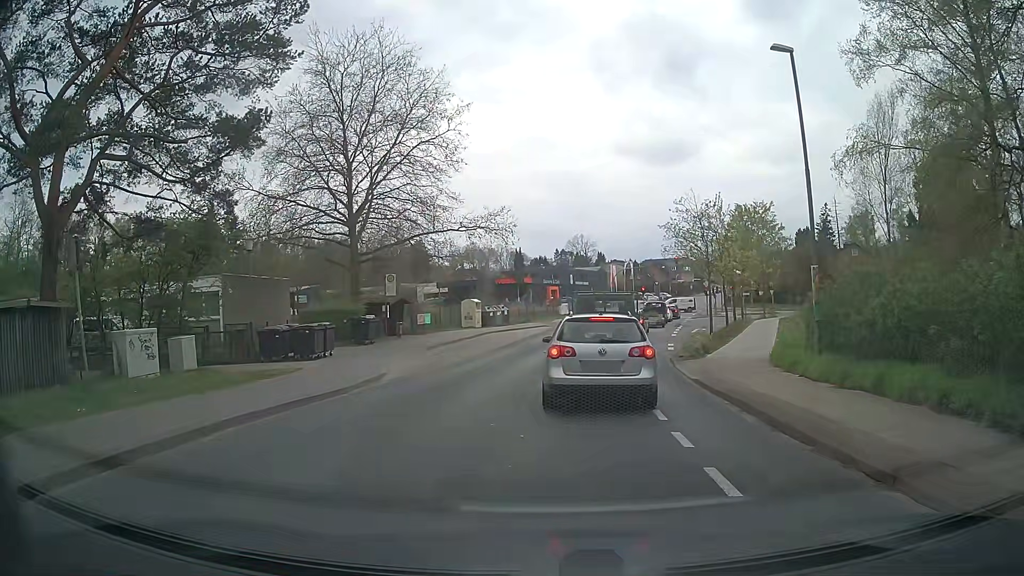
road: tertiary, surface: asphalt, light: Day
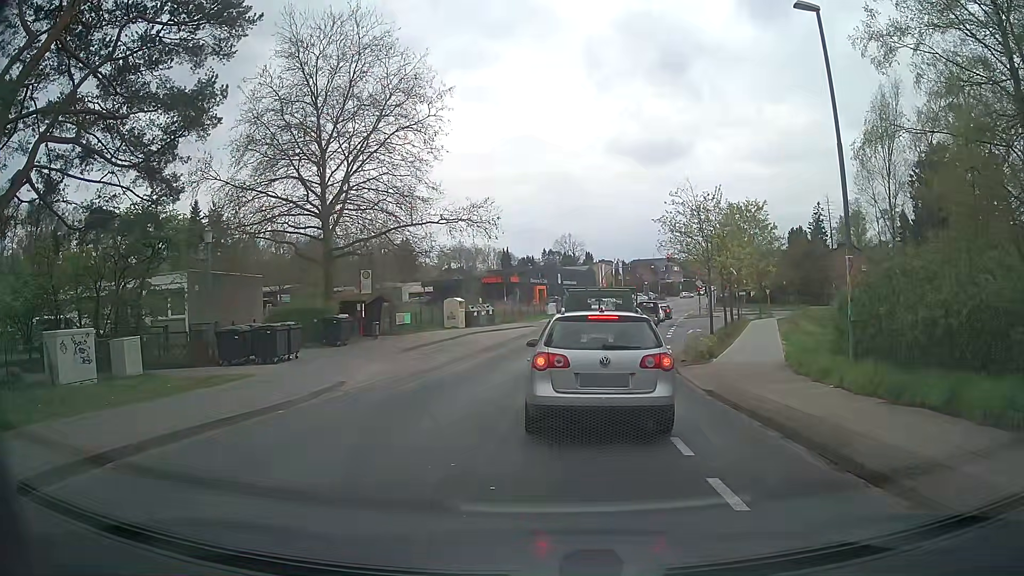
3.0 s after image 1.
(0.0, +2.5) m; 0°
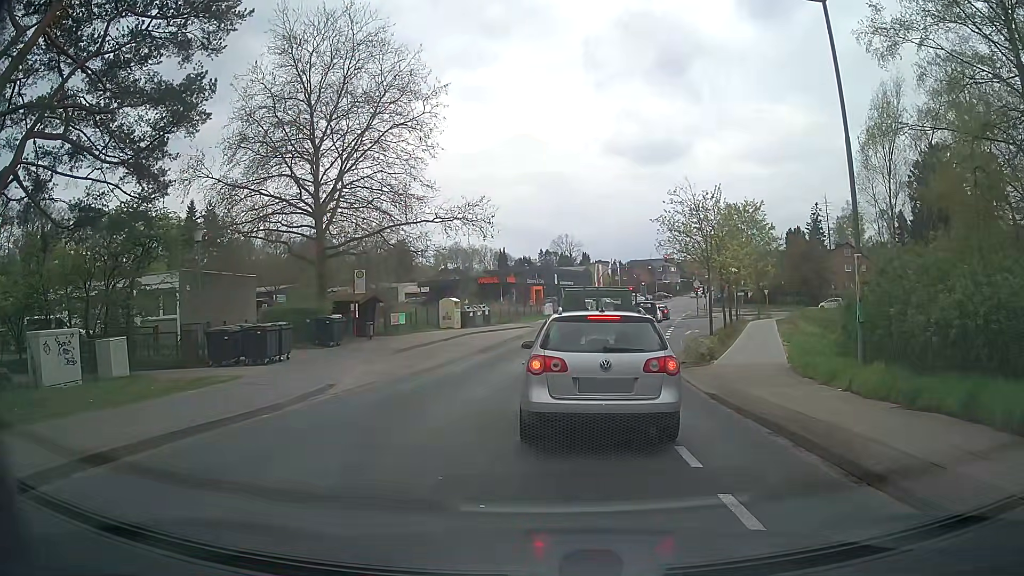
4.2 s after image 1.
(0.0, +0.5) m; 0°
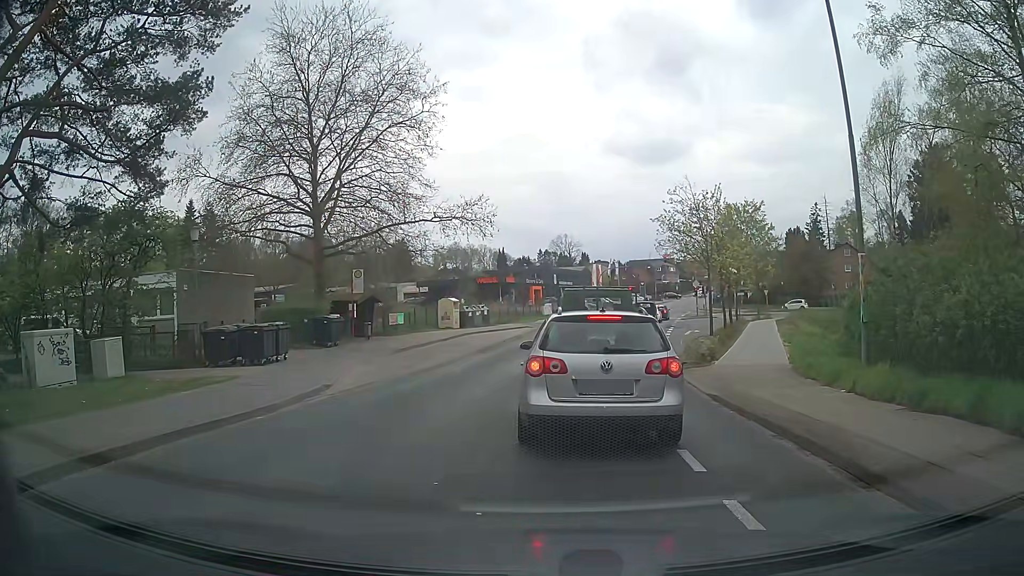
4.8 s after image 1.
(0.0, +0.2) m; 0°
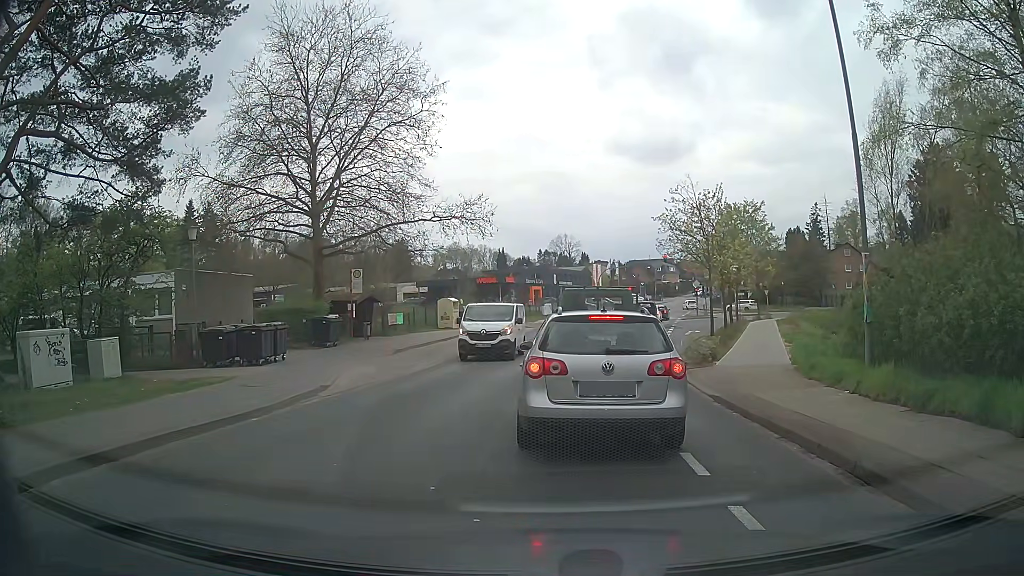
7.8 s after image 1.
(0.0, +0.2) m; 0°
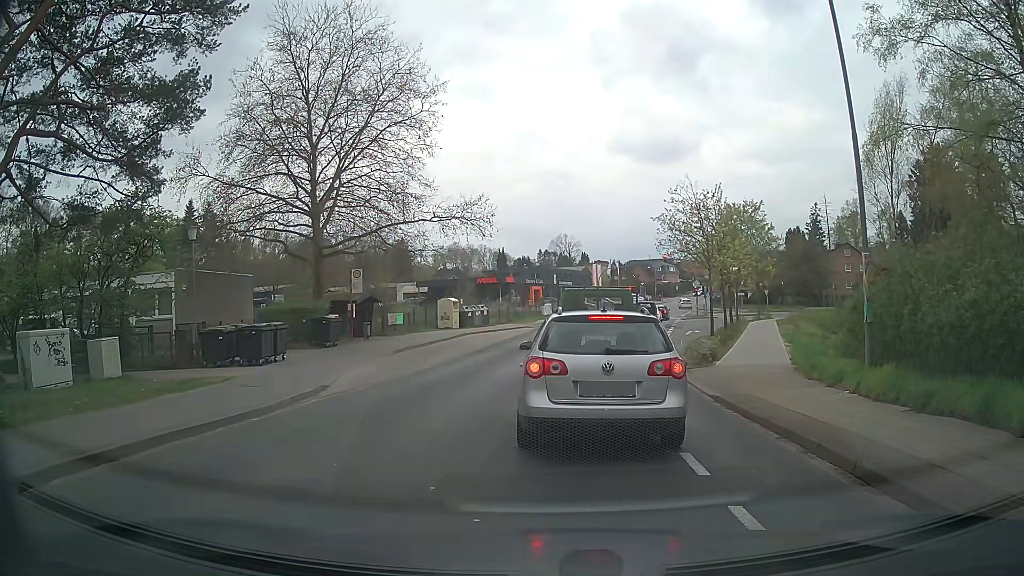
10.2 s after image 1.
(0.0, 0.0) m; 0°
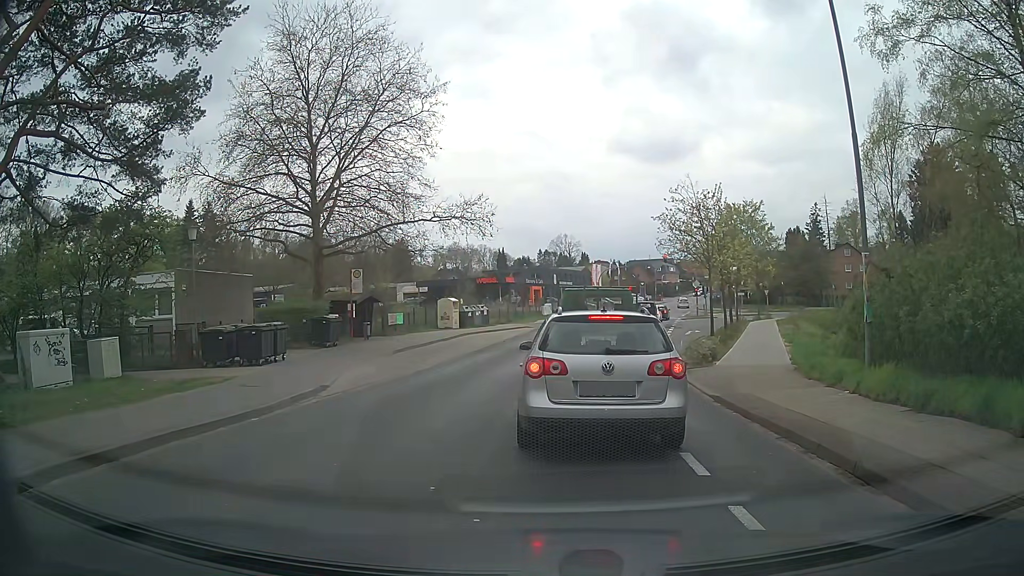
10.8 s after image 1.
(0.0, 0.0) m; 0°
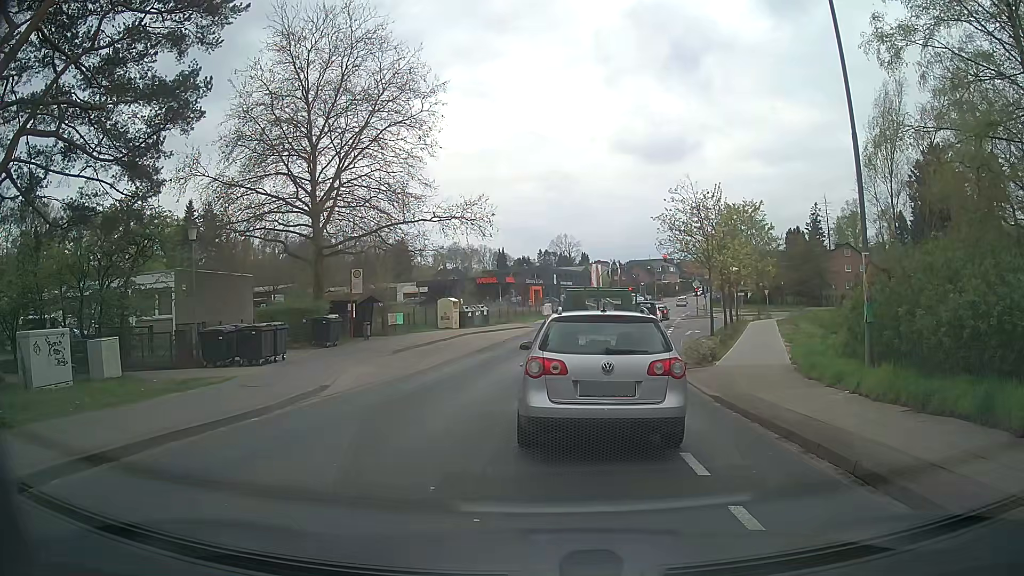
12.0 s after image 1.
(0.0, 0.0) m; 0°
